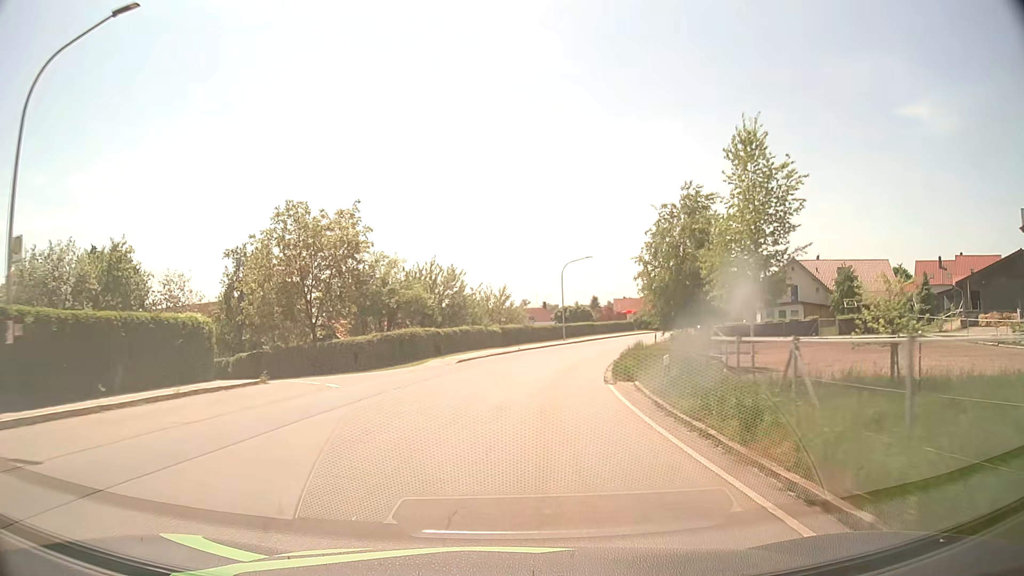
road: tertiary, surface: asphalt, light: Day
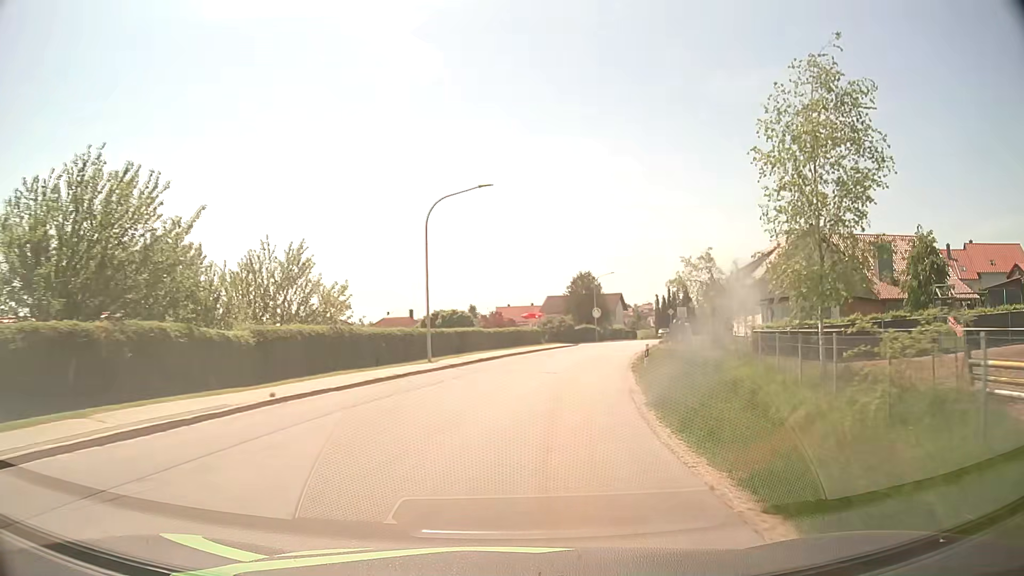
(+2.6, +30.8) m; +10°
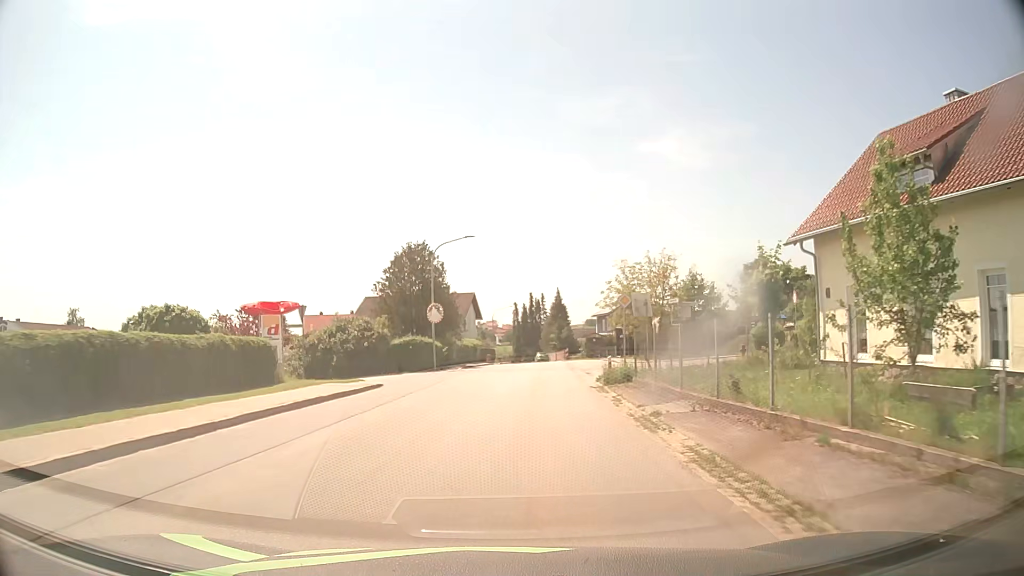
(+5.1, +37.4) m; +14°
(0, +10) (+1, +20) (+1, +30) (+2, +40) (+3, +50) (+3, +60) (+4, +70) (+5, +80) (+5, +90) (+5, +100) m
